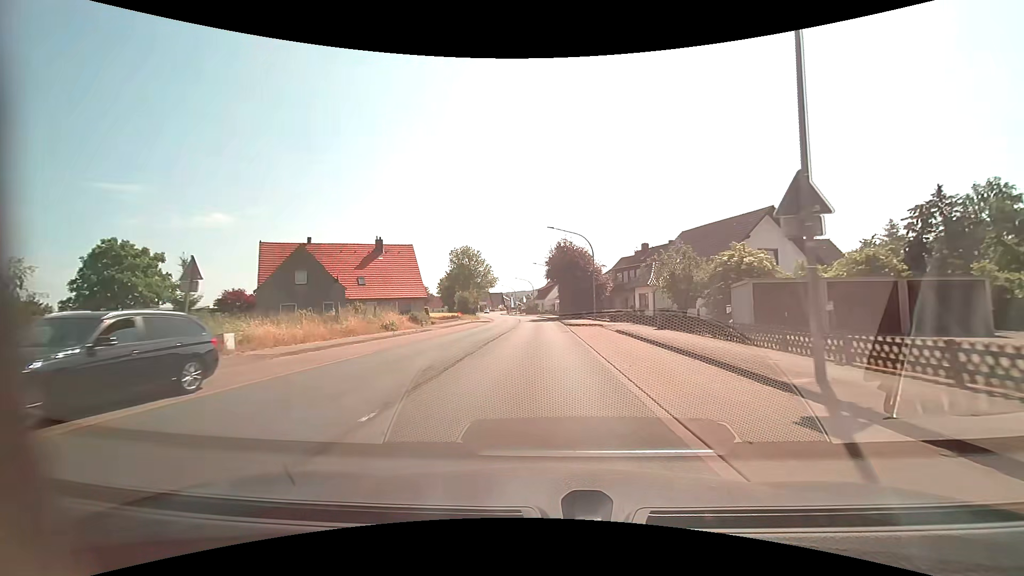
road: primary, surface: asphalt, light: Day
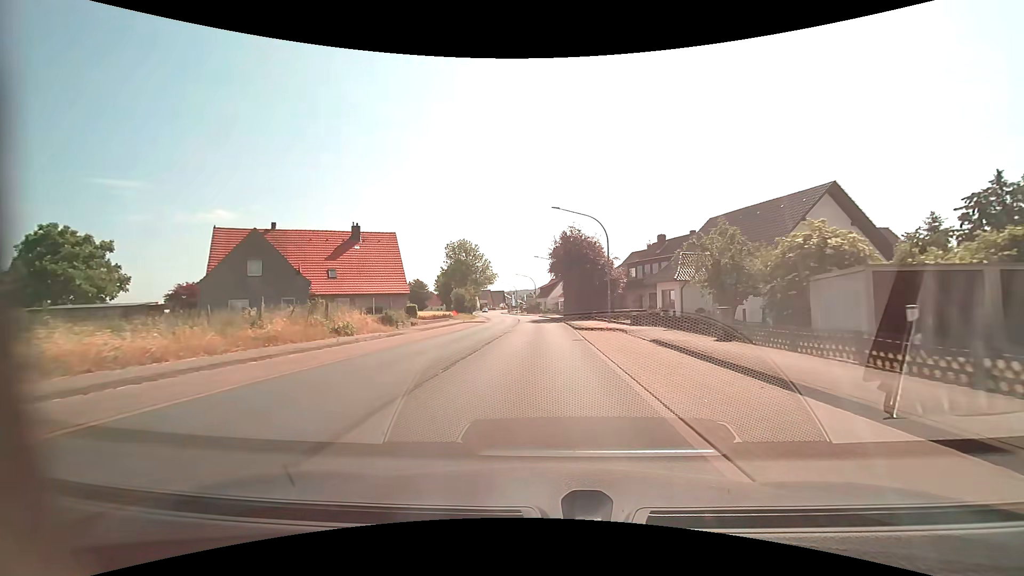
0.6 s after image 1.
(0.0, +7.7) m; -1°
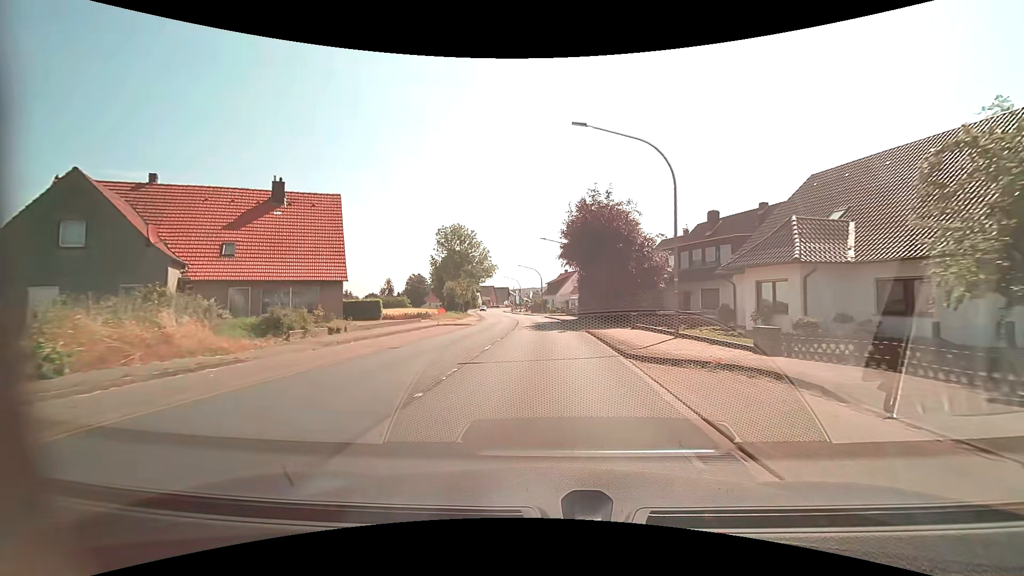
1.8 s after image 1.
(-0.1, +15.3) m; -1°
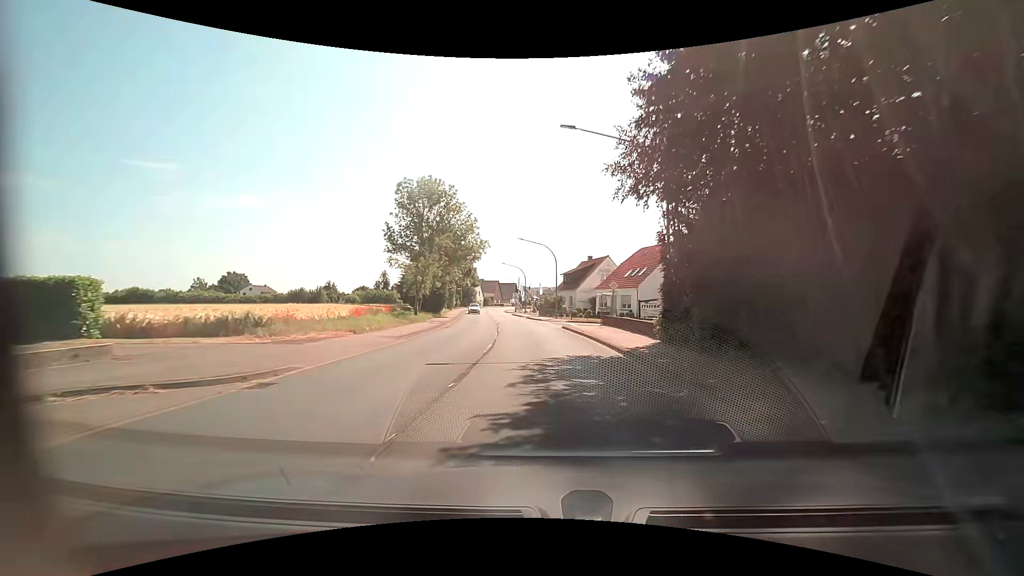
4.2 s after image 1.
(-0.3, +29.8) m; -1°
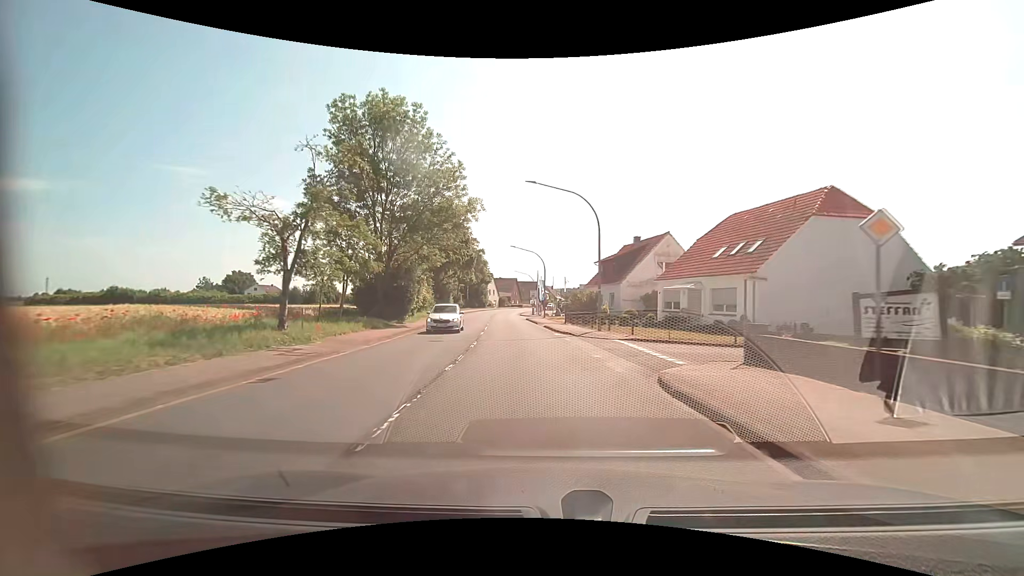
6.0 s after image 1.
(-0.4, +22.3) m; -3°
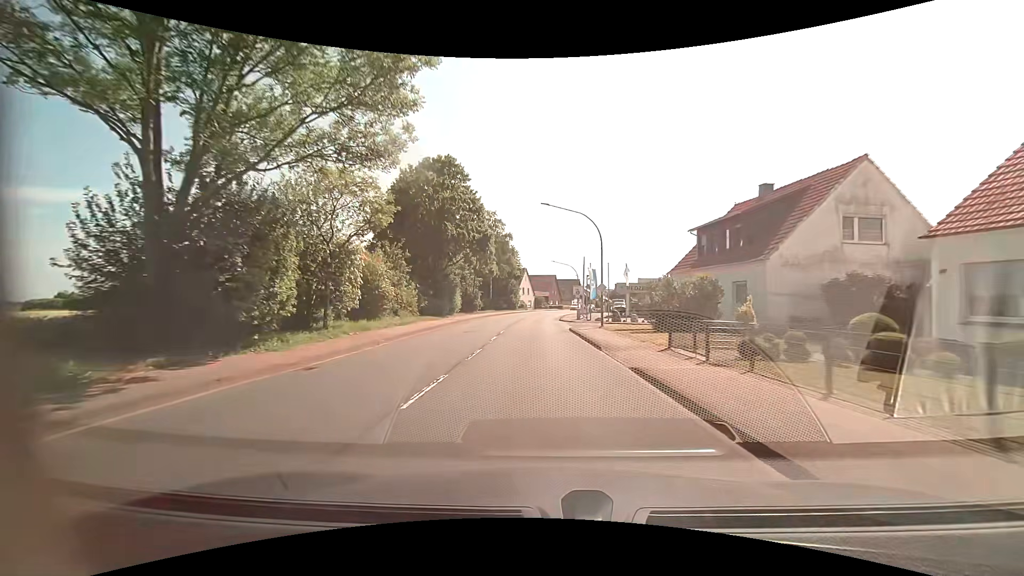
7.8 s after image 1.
(-0.9, +22.5) m; -5°
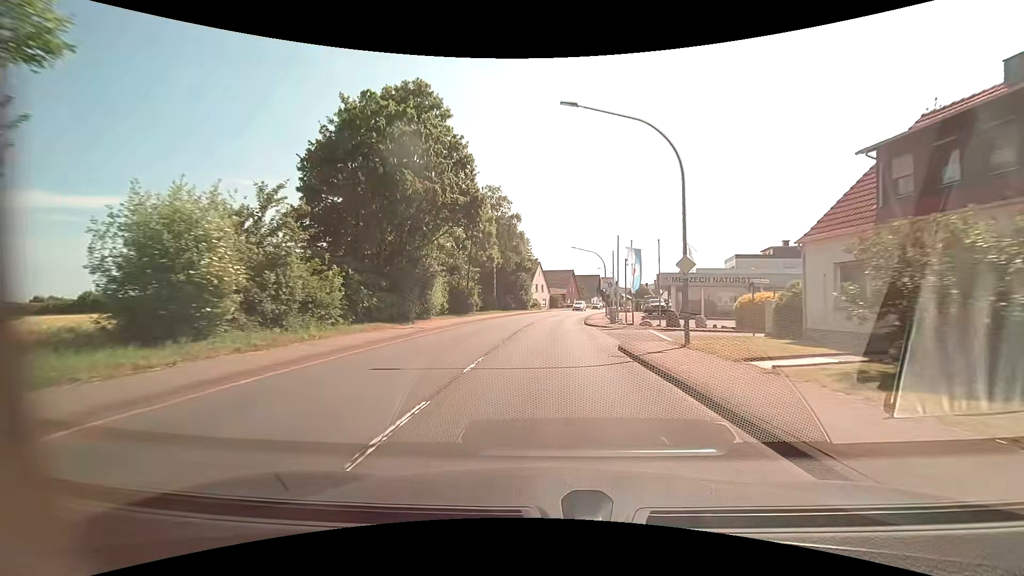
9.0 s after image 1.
(-0.3, +15.3) m; -2°
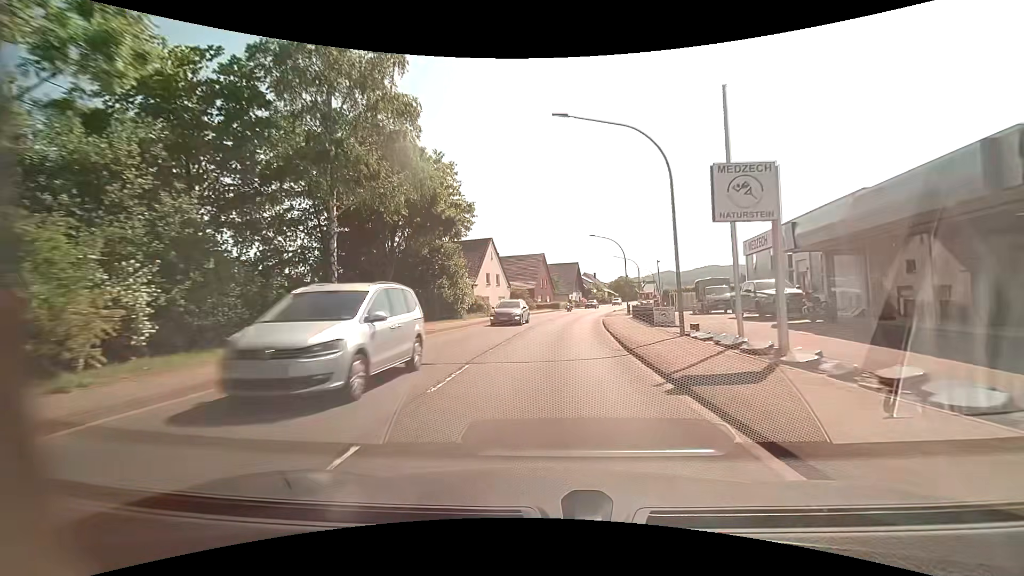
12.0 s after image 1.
(+1.1, +38.7) m; +4°
(0, +10) (0, +20) (+1, +30) (+2, +40) (+4, +50) (+5, +60) (+7, +69) (+9, +79) (+12, +89) (+14, +99) m
